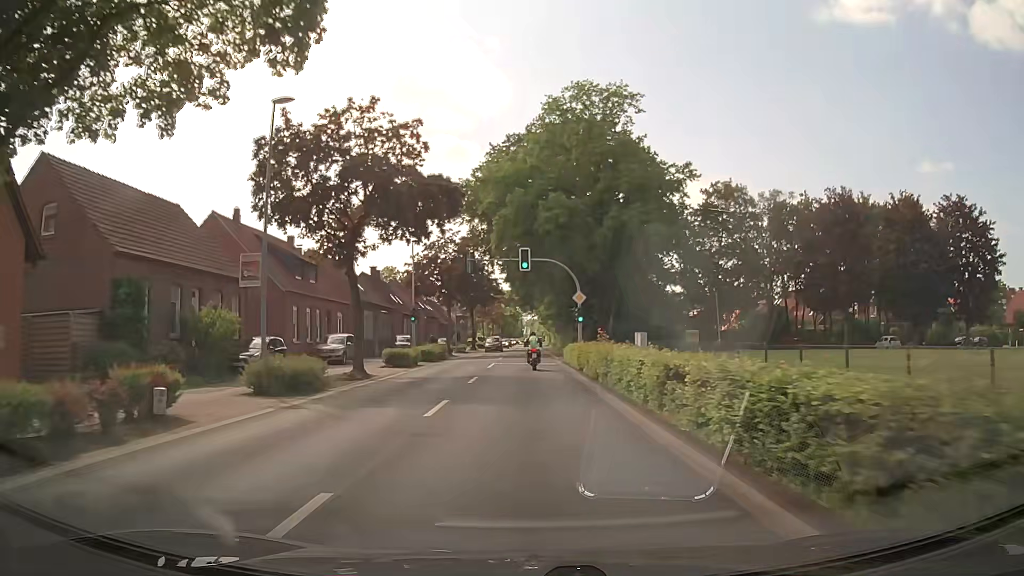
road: secondary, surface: asphalt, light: Day
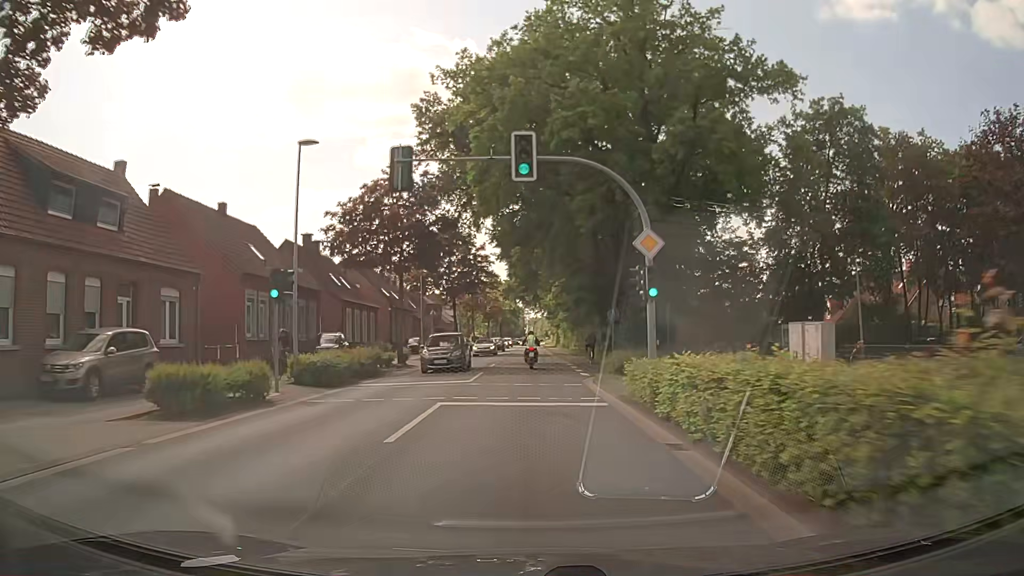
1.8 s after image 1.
(0.0, +22.9) m; 0°
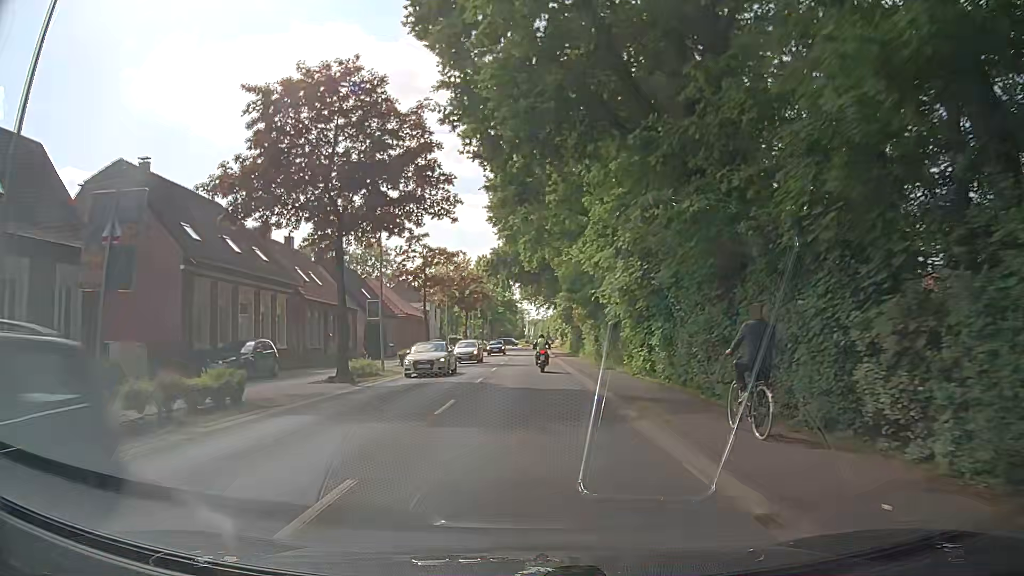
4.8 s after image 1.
(0.0, +38.0) m; 0°
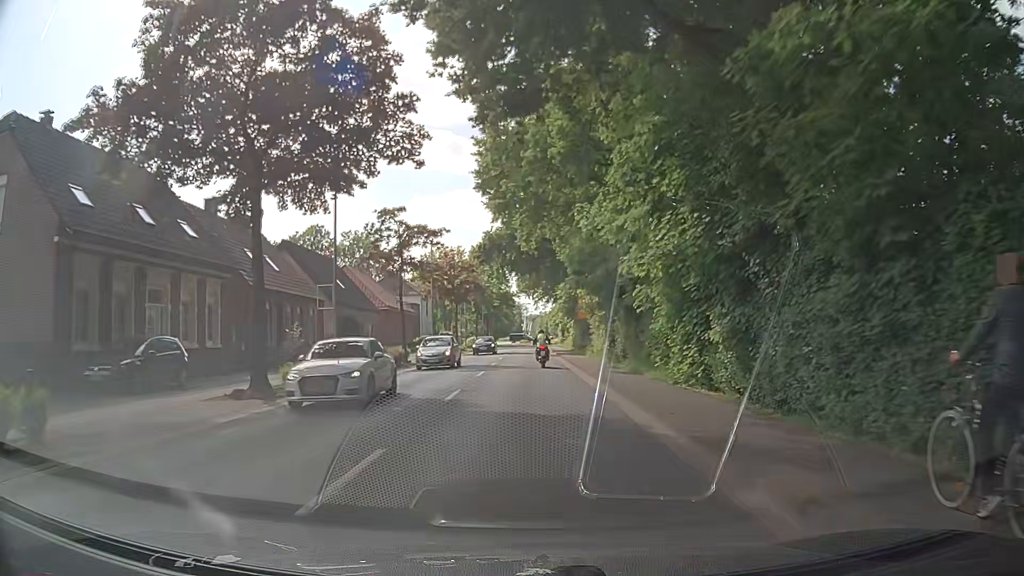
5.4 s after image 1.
(0.0, +7.6) m; 0°
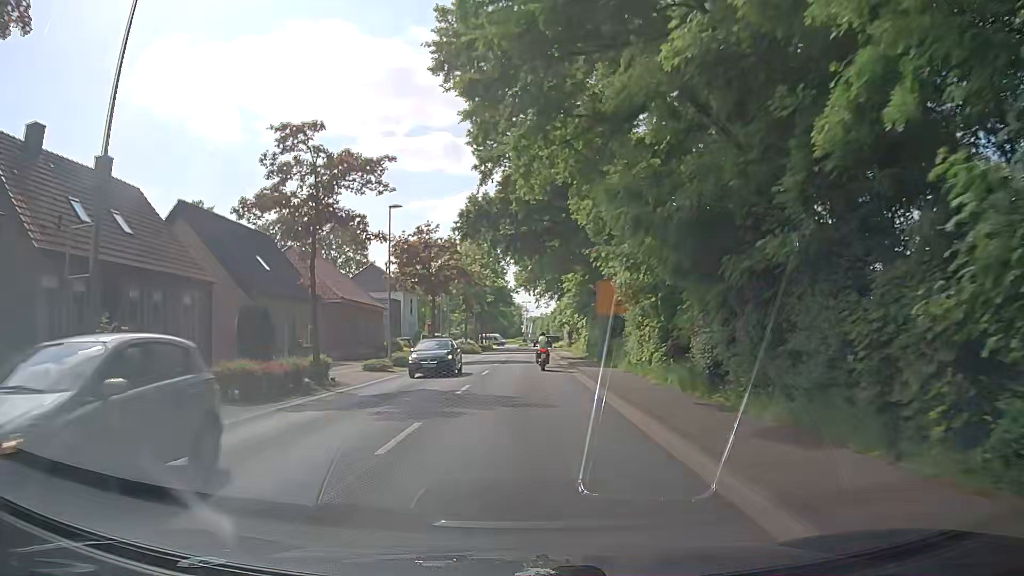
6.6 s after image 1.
(0.0, +15.2) m; 0°
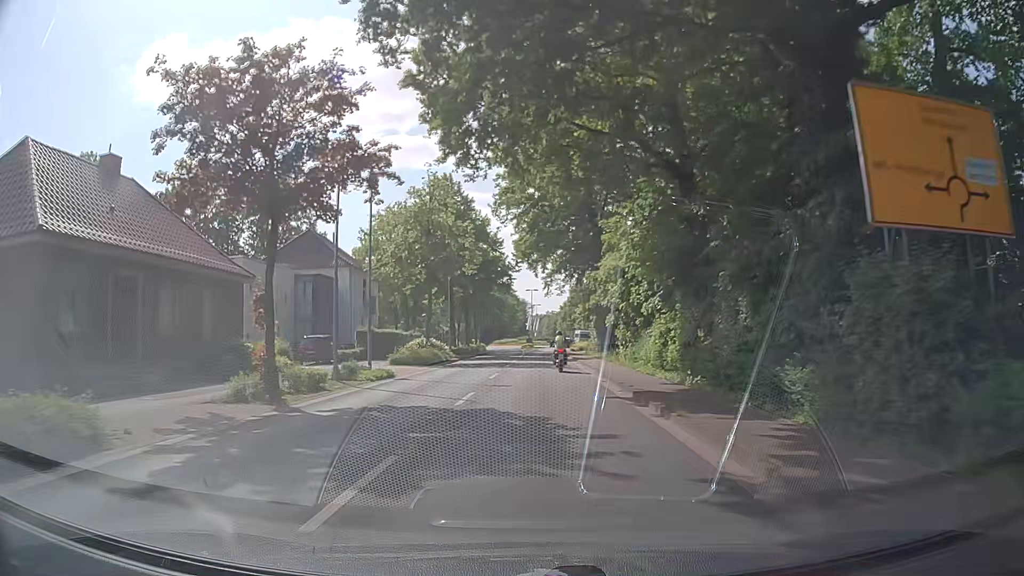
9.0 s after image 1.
(-0.1, +30.4) m; -1°
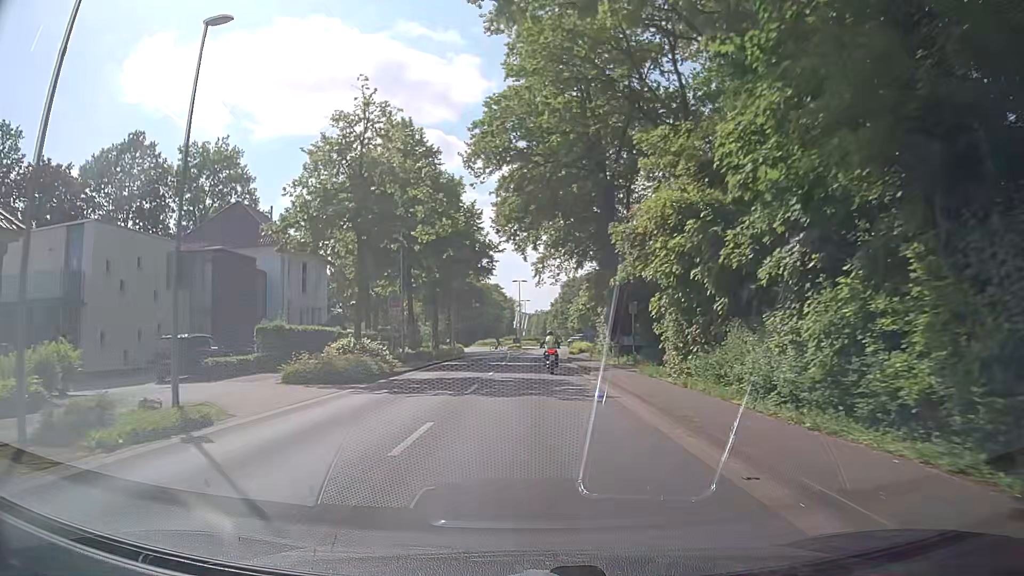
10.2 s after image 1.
(+0.3, +15.1) m; +2°
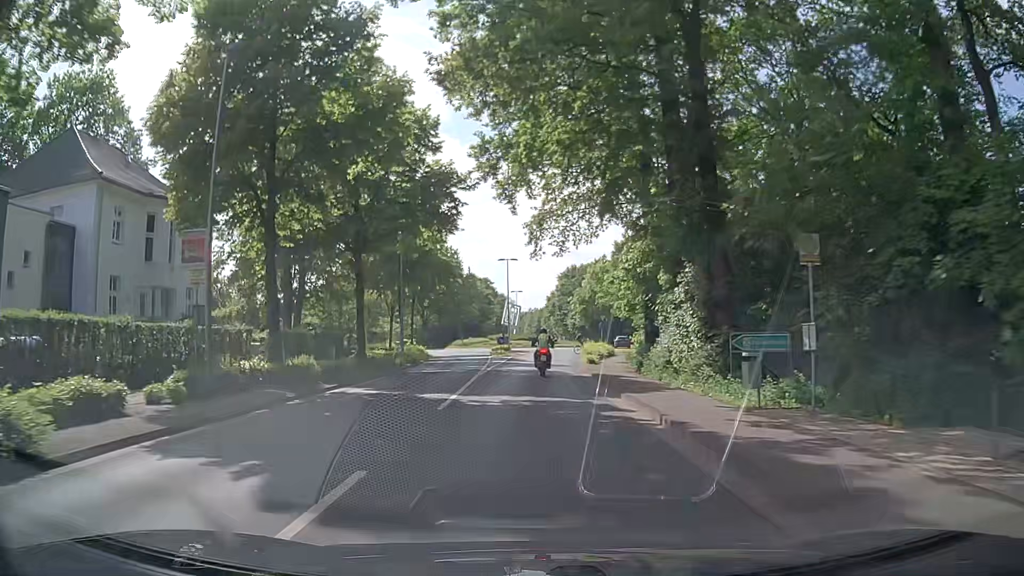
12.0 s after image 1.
(+0.3, +21.9) m; +1°
(0, +10) (0, +20) (0, +30) (0, +40) (+1, +50) (+2, +60) (+6, +69) (+10, +78) (+9, +88) (+2, +94) m
